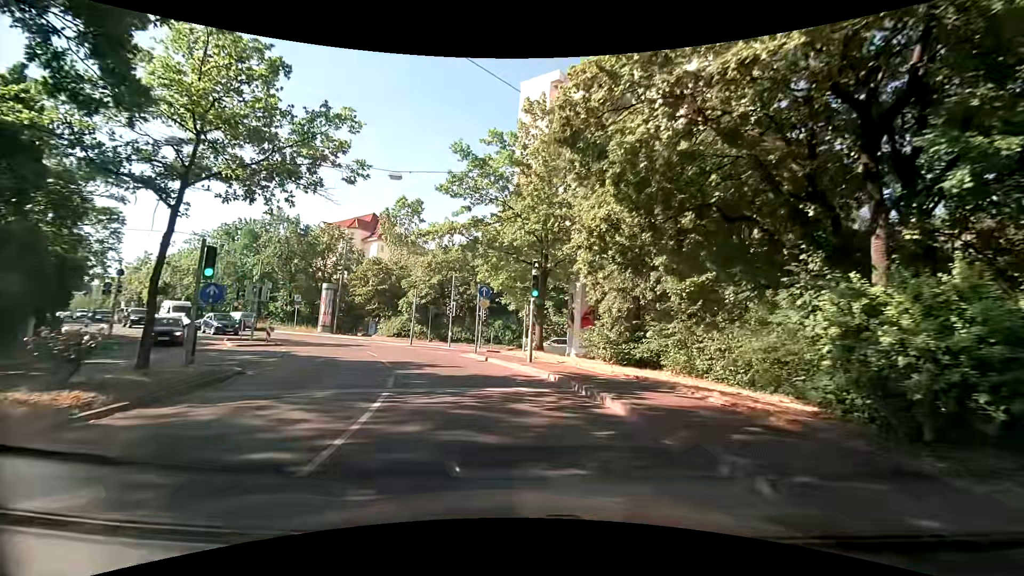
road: secondary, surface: asphalt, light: Day
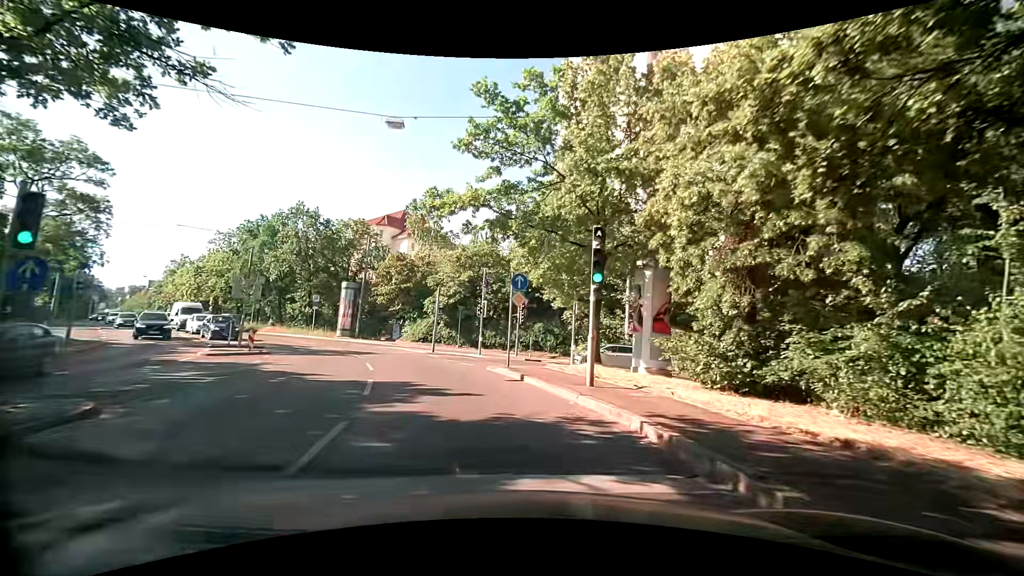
(-0.3, +6.4) m; -6°
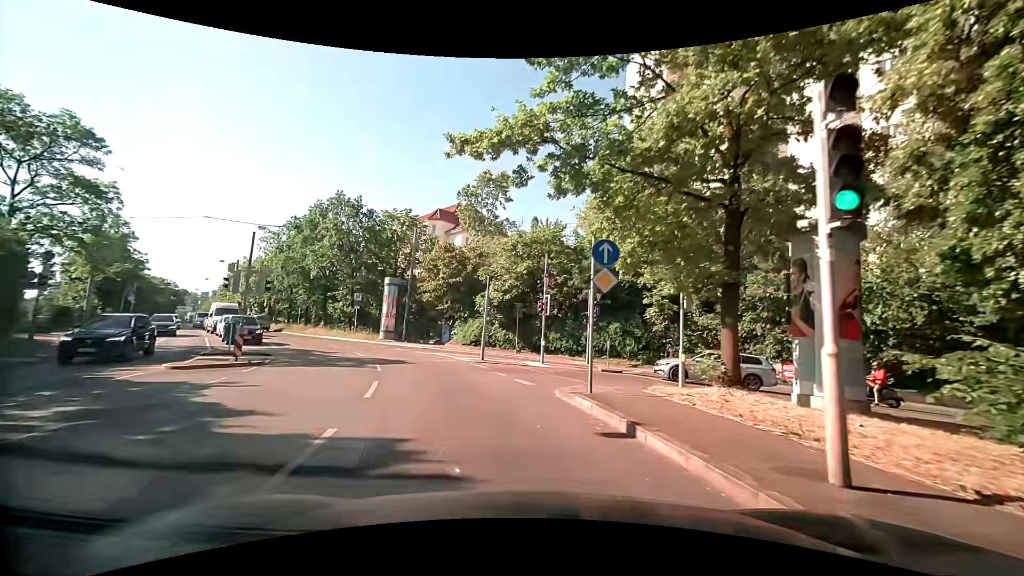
(-0.3, +6.7) m; -6°
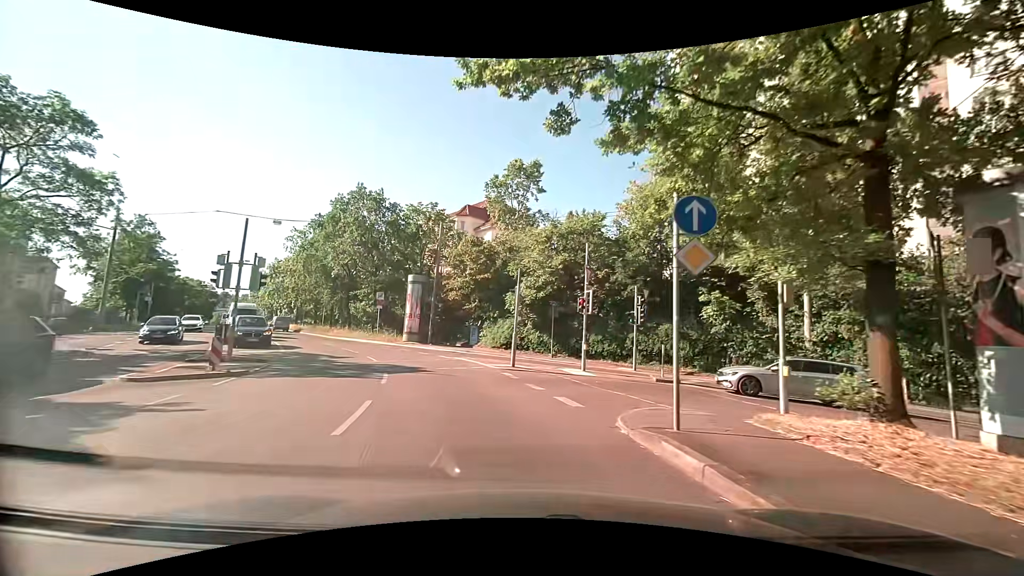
(-0.1, +3.5) m; -4°
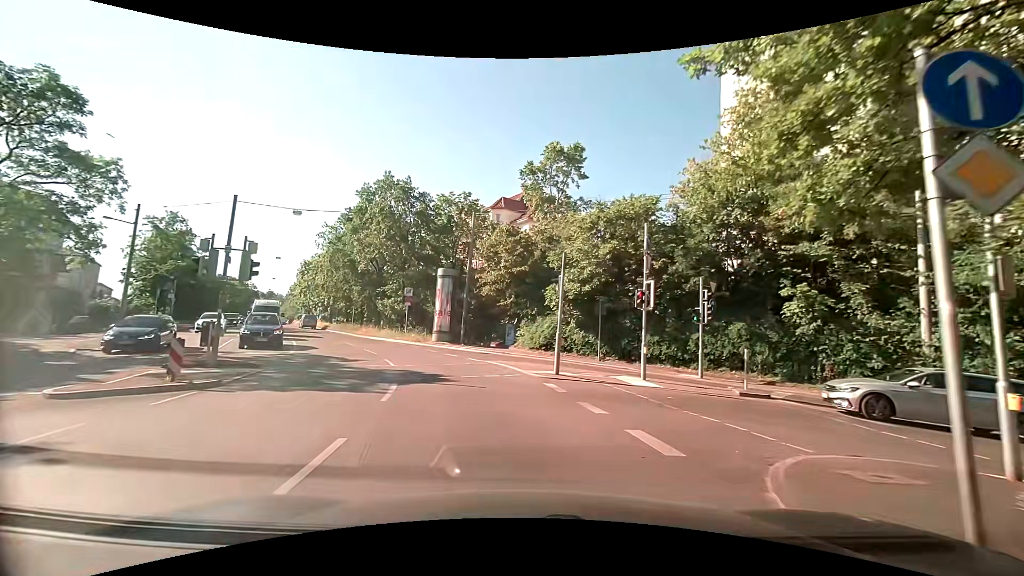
(-0.2, +3.6) m; -5°
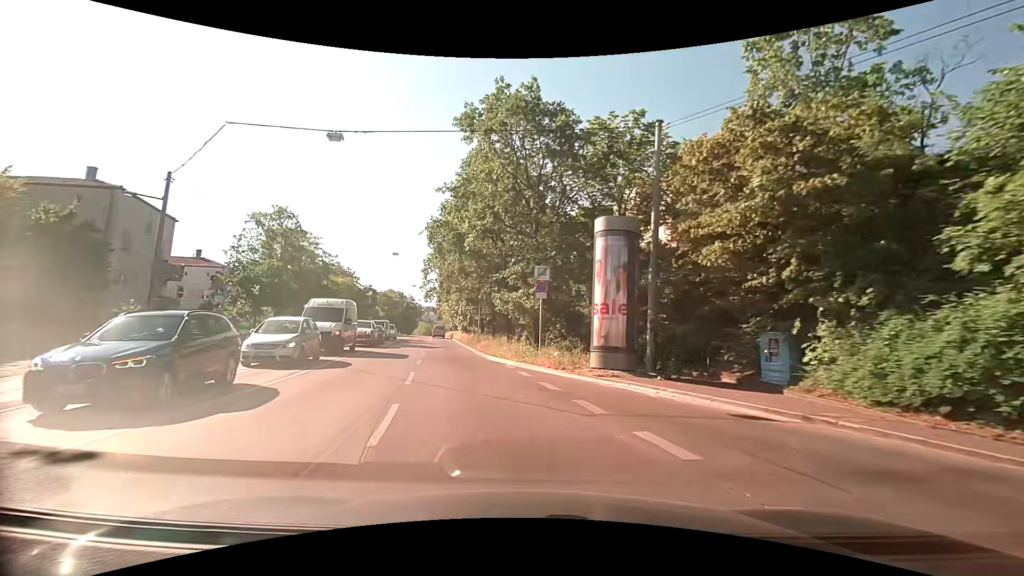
(-2.4, +17.6) m; -18°
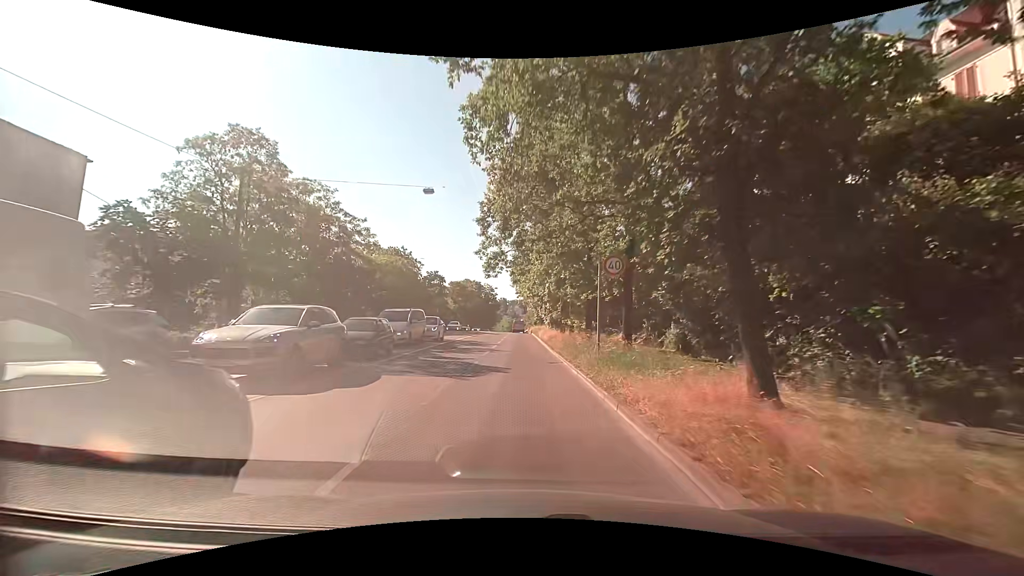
(-2.8, +22.3) m; -10°
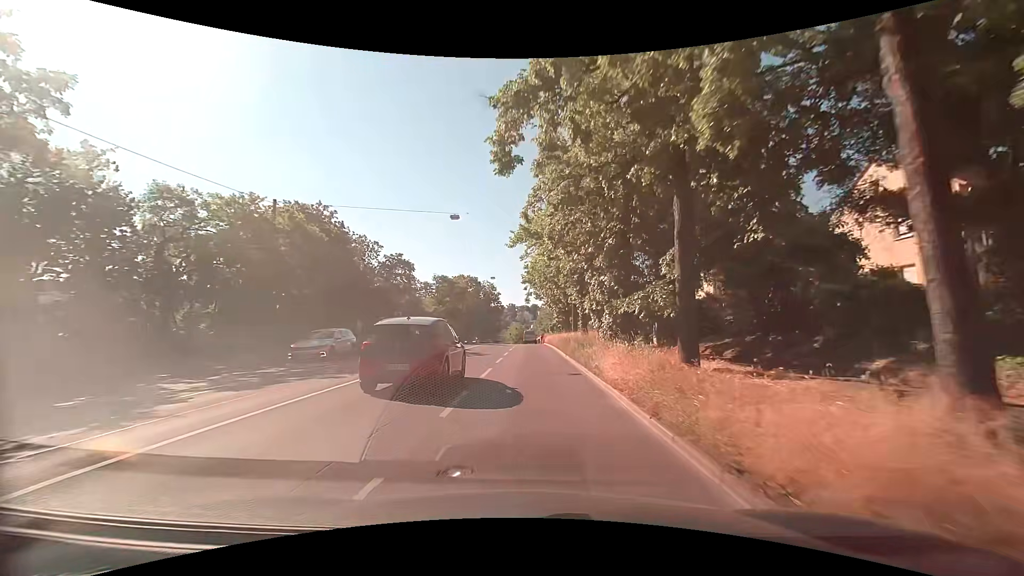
(-0.3, +31.2) m; -1°
(0, +10) (0, +20) (0, +30) (0, +40) (0, +50) (0, +60) (0, +70) (0, +80) (+1, +90) (+1, +100) m
